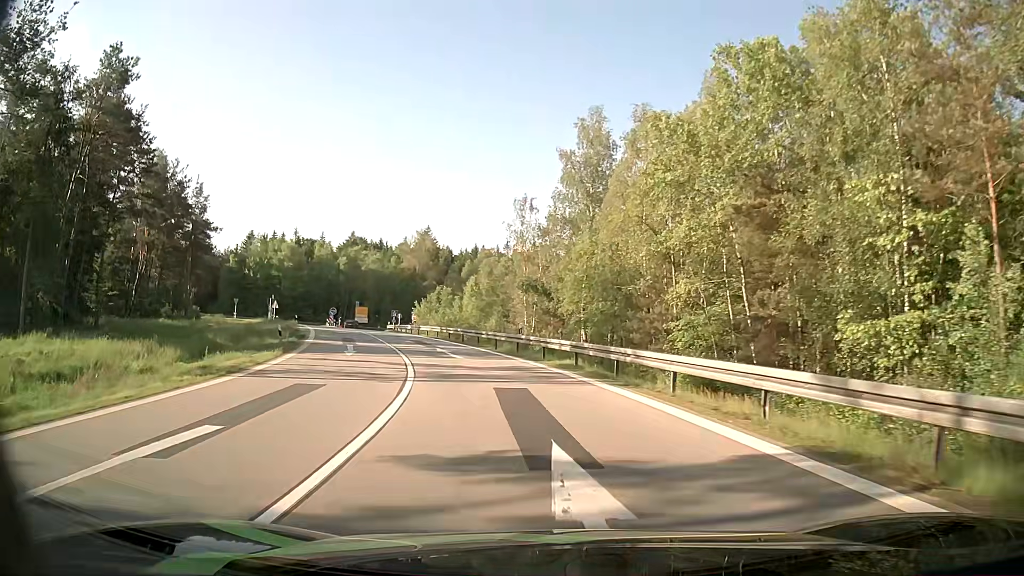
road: motorway_link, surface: asphalt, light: Day
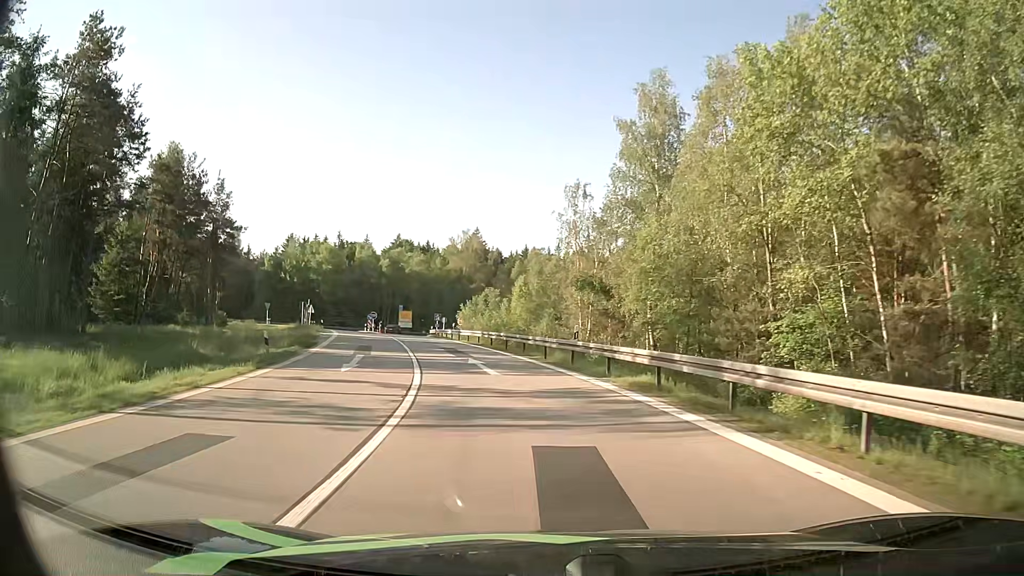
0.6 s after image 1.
(-0.2, +6.6) m; -4°
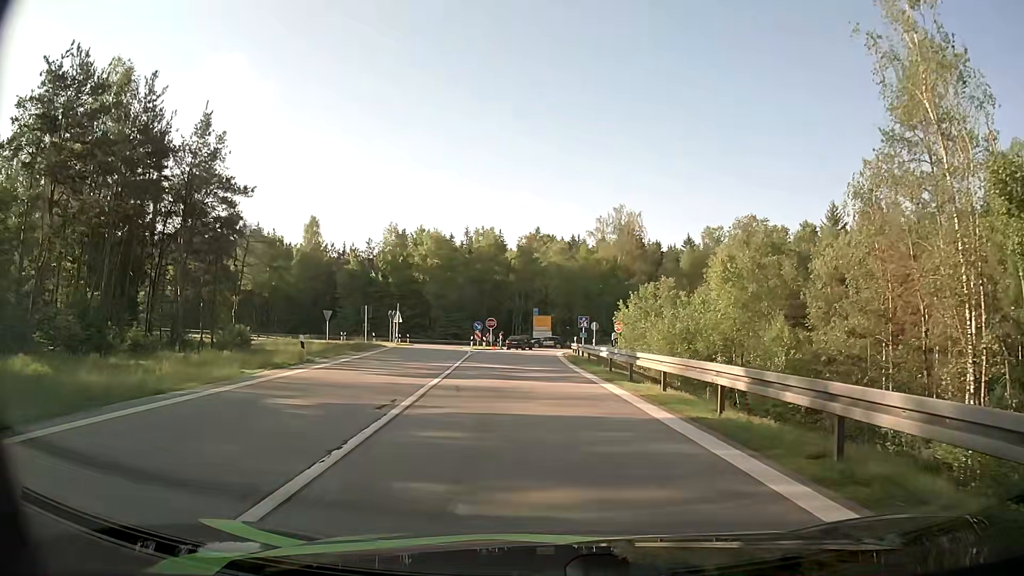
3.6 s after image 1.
(-4.5, +31.1) m; -14°
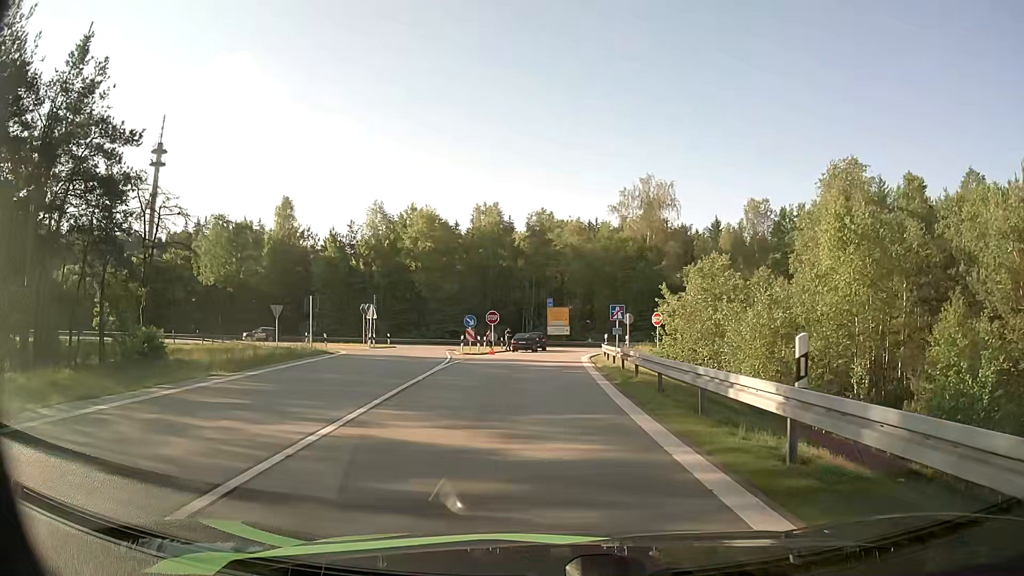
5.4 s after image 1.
(-0.2, +15.7) m; -1°
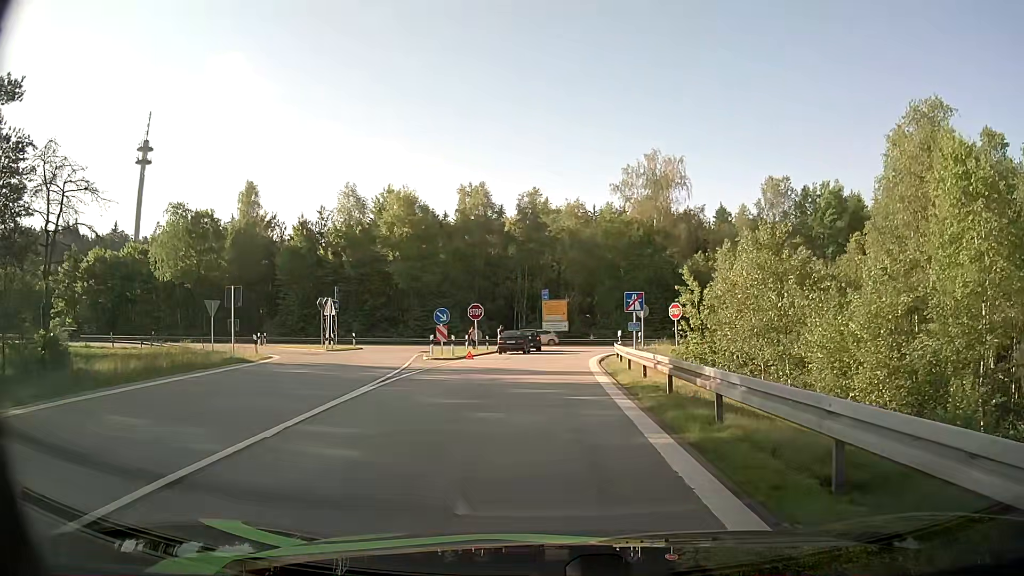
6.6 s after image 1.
(0.0, +9.5) m; 0°
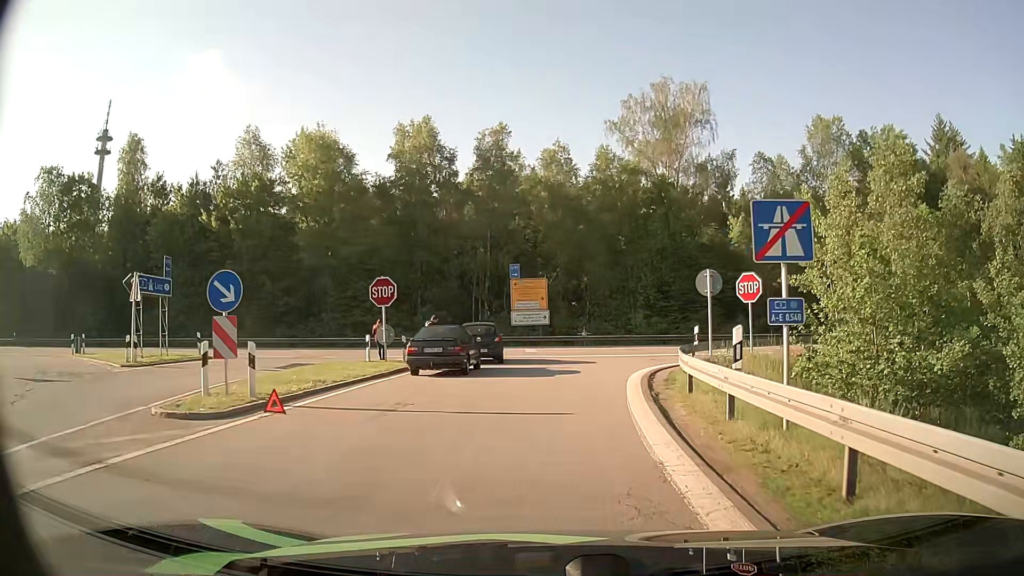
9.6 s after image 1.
(+0.1, +20.4) m; +2°
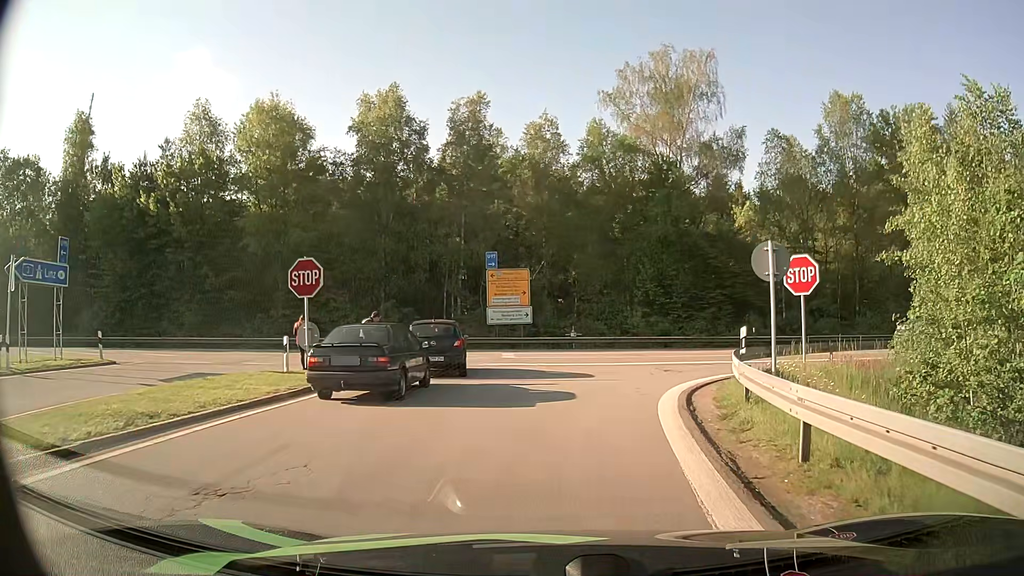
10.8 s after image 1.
(+0.1, +6.6) m; +1°
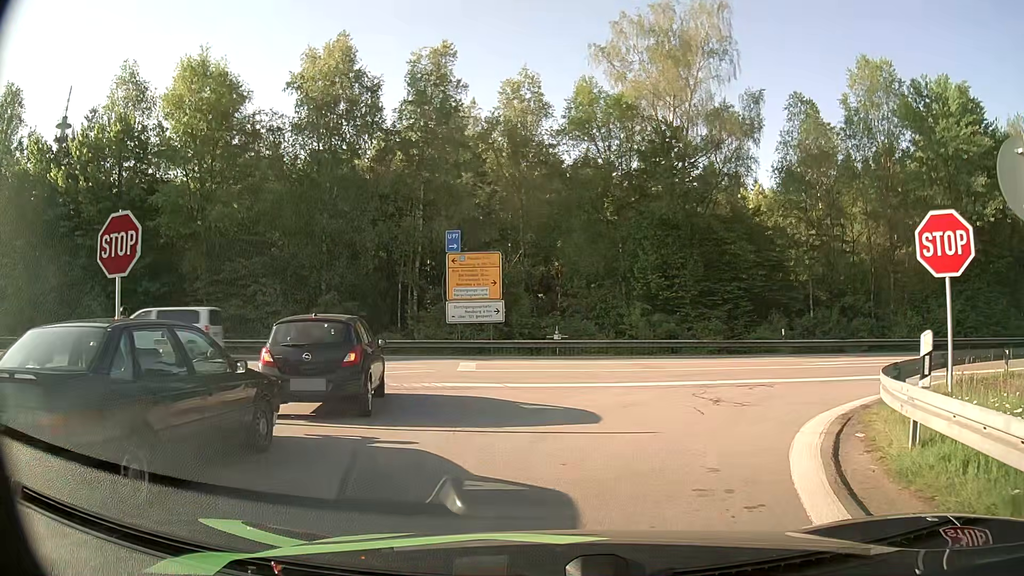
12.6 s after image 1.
(+0.1, +7.9) m; +1°
